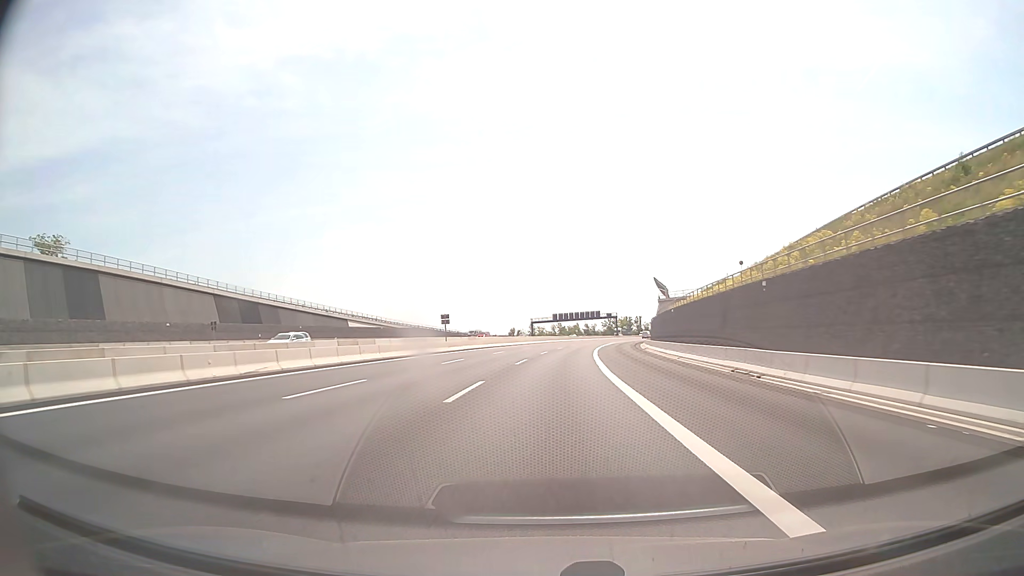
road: motorway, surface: asphalt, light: Day
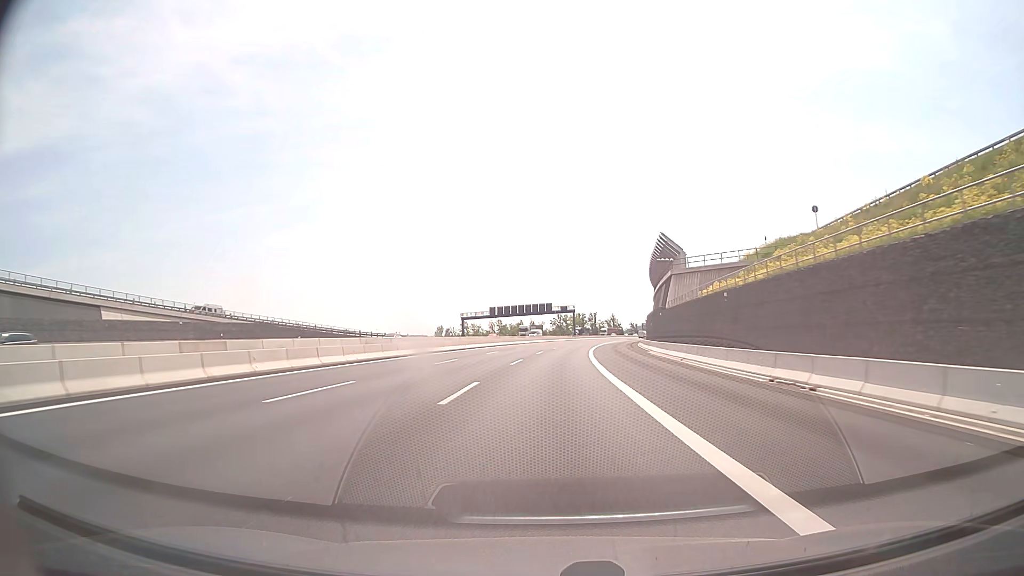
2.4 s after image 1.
(+2.0, +54.0) m; +5°
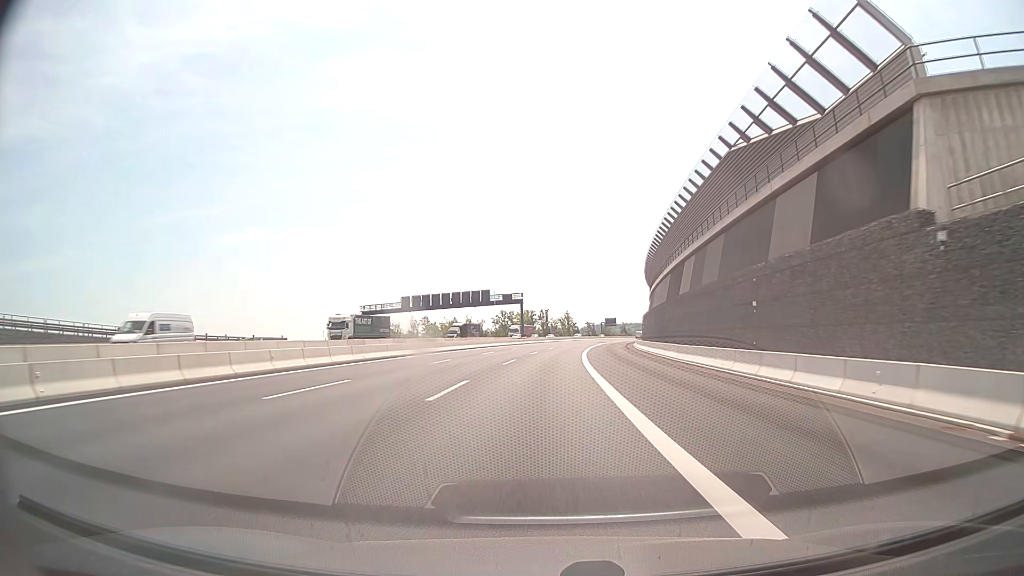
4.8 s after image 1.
(+2.0, +52.6) m; +5°
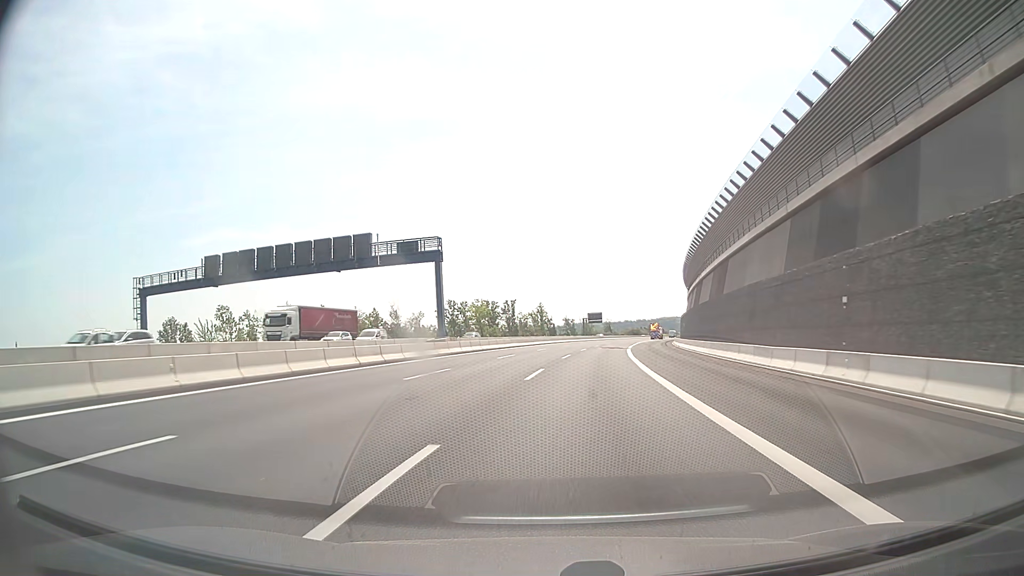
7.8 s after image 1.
(+1.8, +65.3) m; +2°
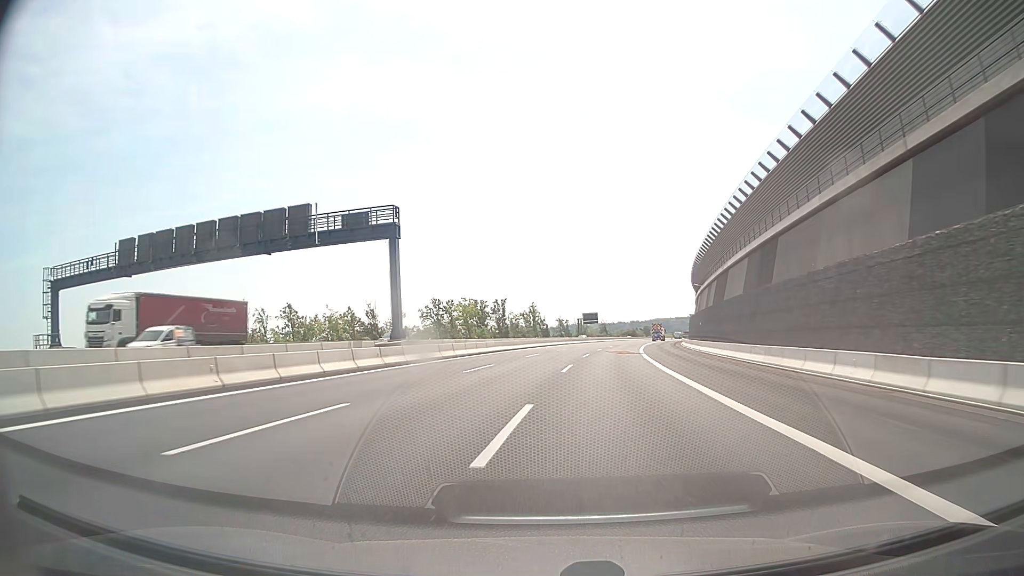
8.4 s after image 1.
(+0.1, +13.0) m; +1°
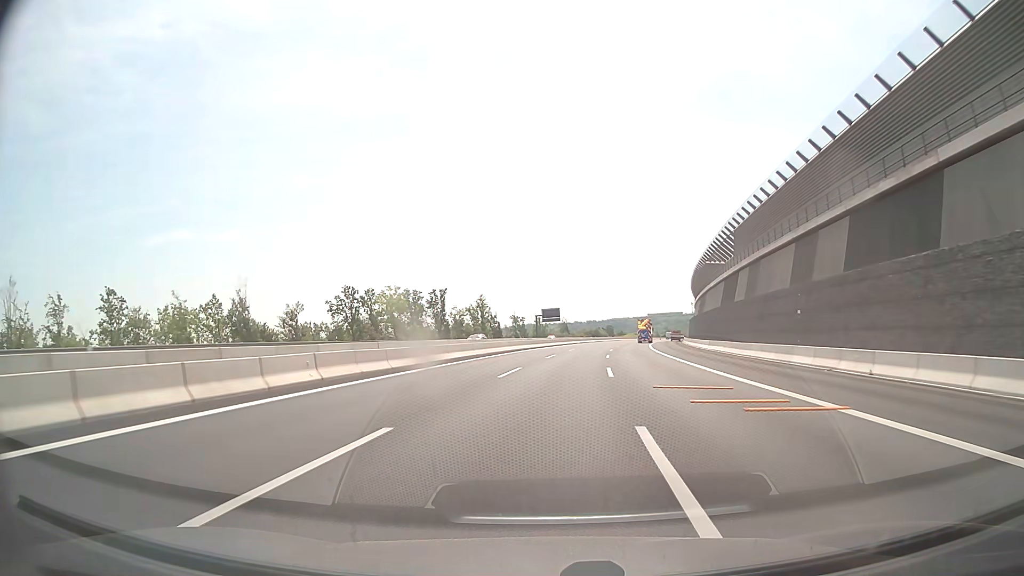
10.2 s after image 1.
(+0.6, +38.9) m; +3°
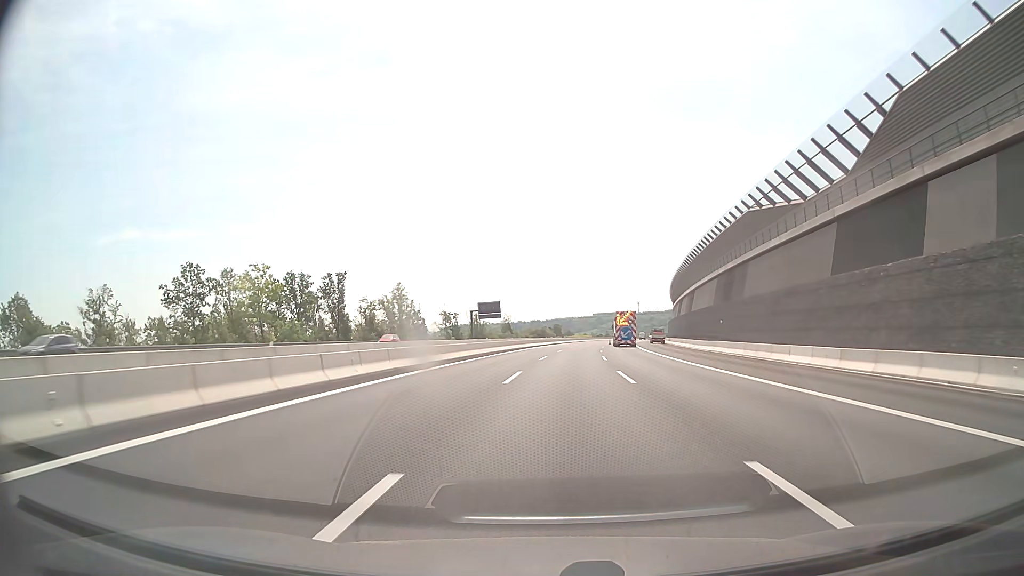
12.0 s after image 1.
(+1.5, +38.9) m; +5°
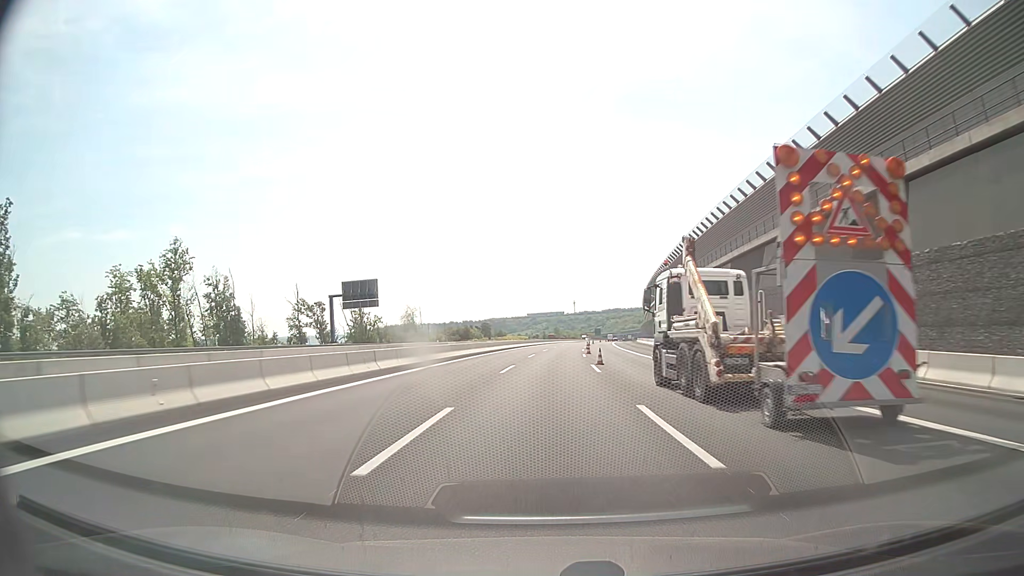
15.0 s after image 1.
(+3.6, +65.7) m; +5°
(0, +10) (0, +20) (0, +30) (+1, +40) (+1, +50) (+1, +60) (+2, +70) (+3, +80) (+3, +90) (+4, +100) m
